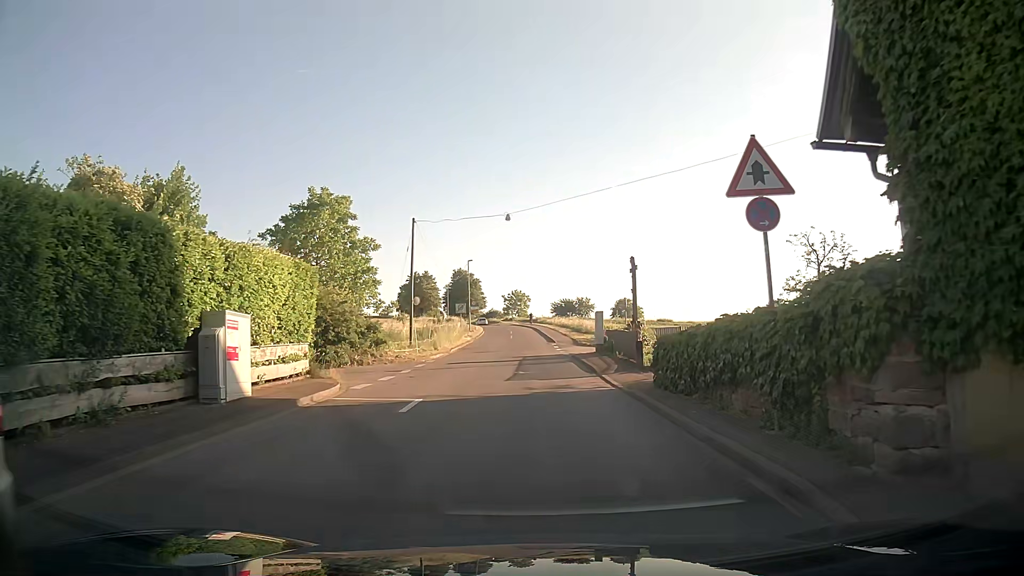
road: tertiary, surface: asphalt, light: Day
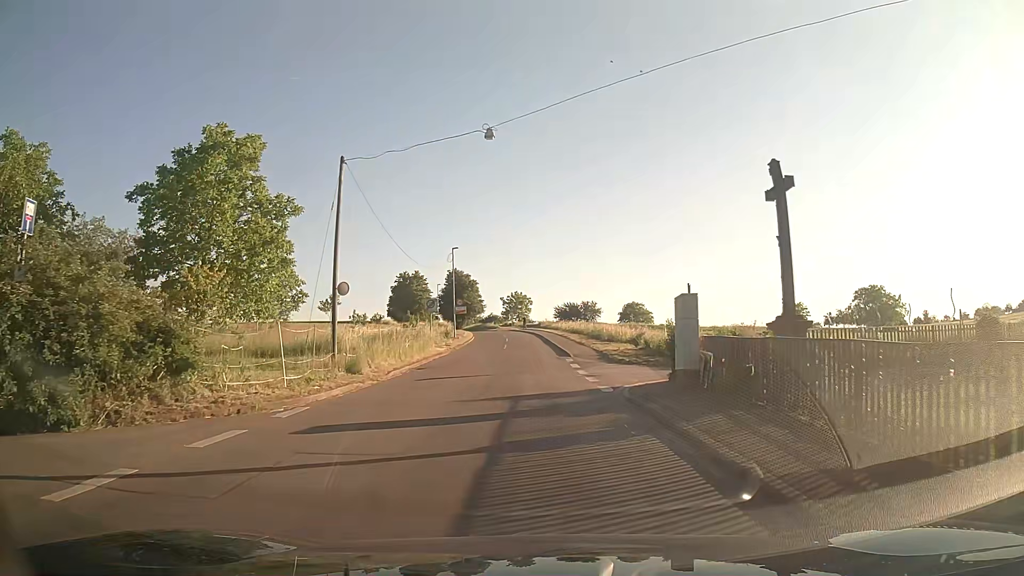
(+0.1, +16.8) m; 0°
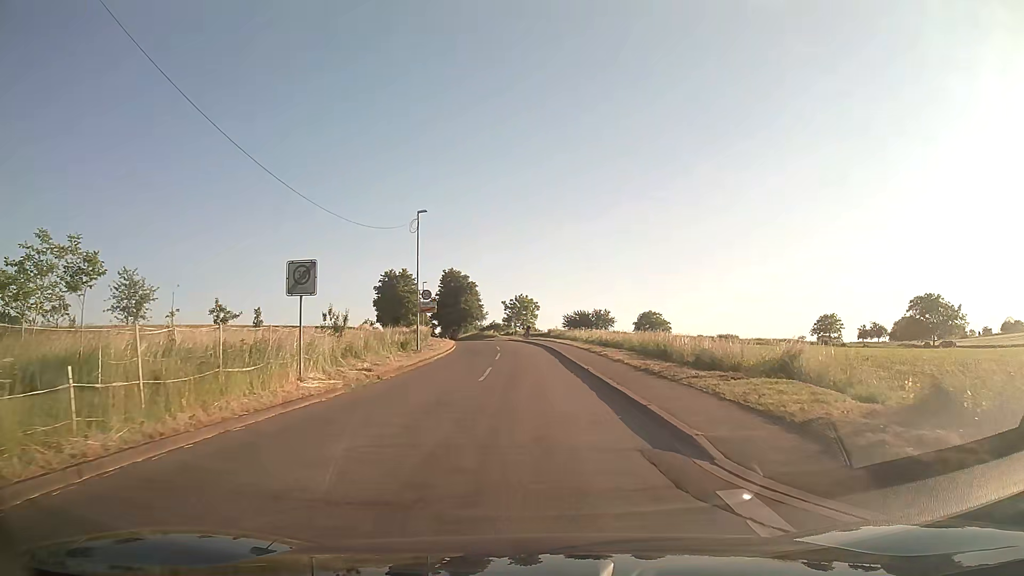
(-0.2, +22.2) m; -1°
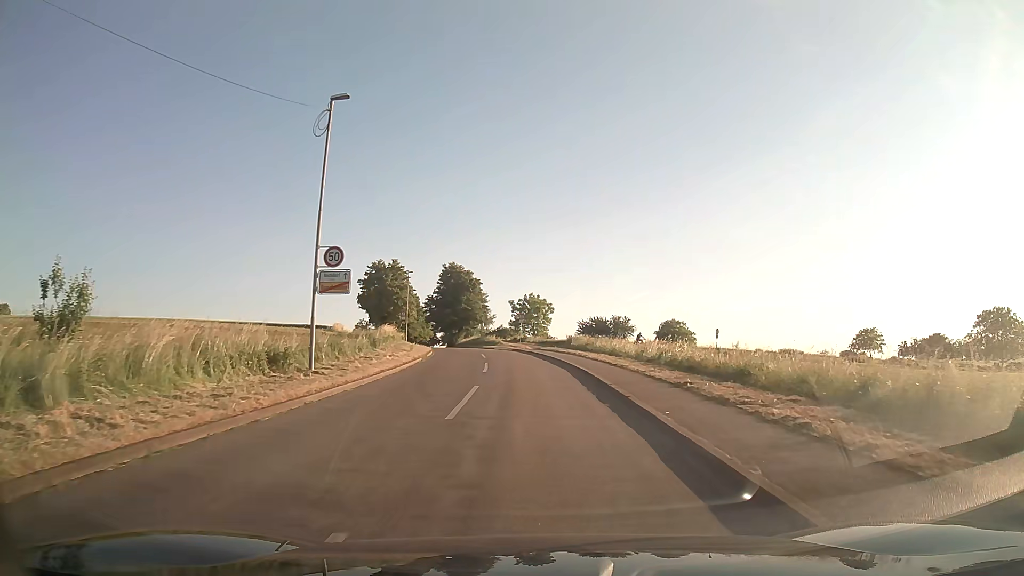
(-0.1, +20.4) m; 0°
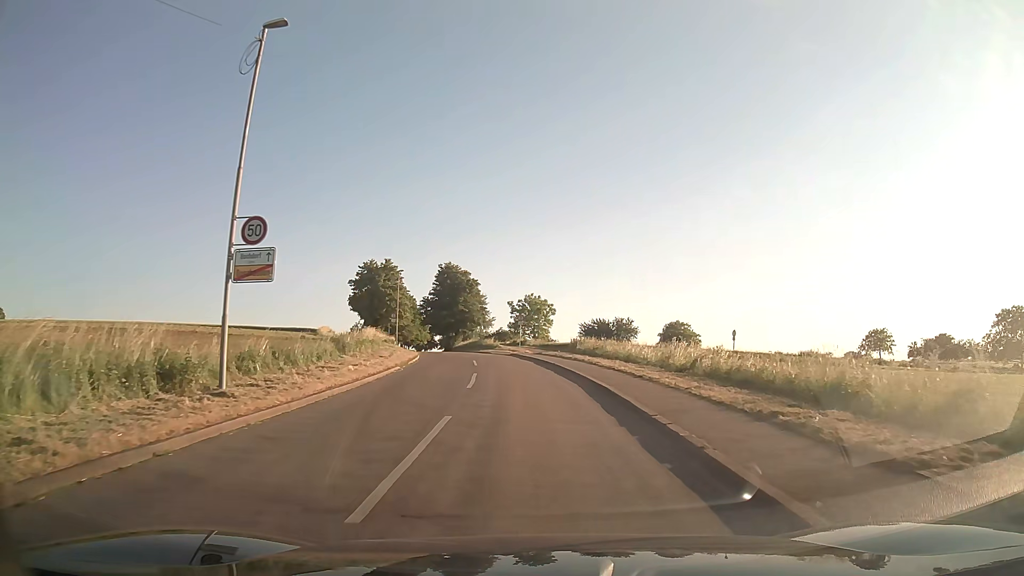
(0.0, +5.7) m; 0°
